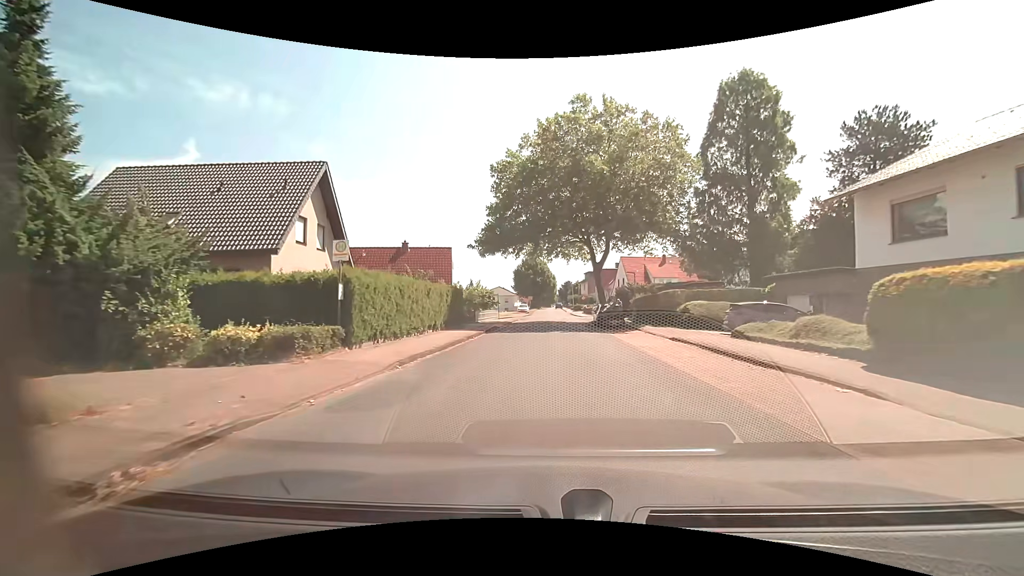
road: residential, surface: asphalt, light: Day
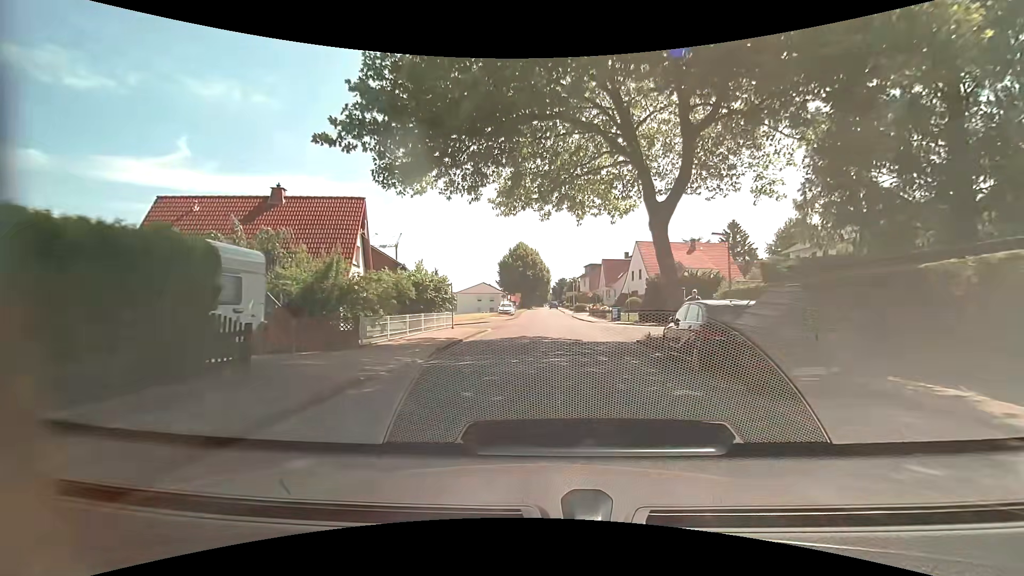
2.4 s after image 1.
(+0.1, +22.9) m; +1°
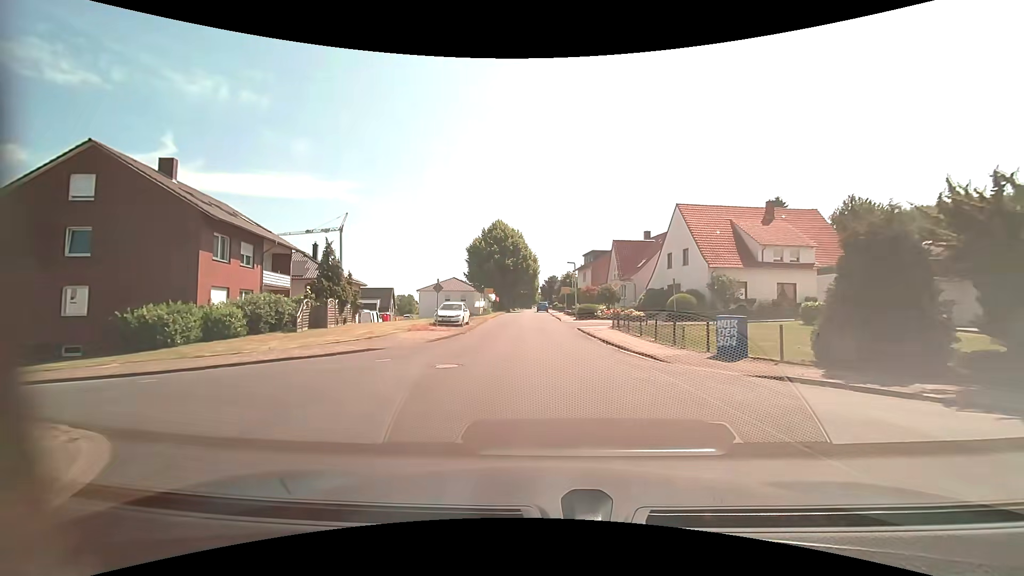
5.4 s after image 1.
(+0.5, +28.4) m; +2°
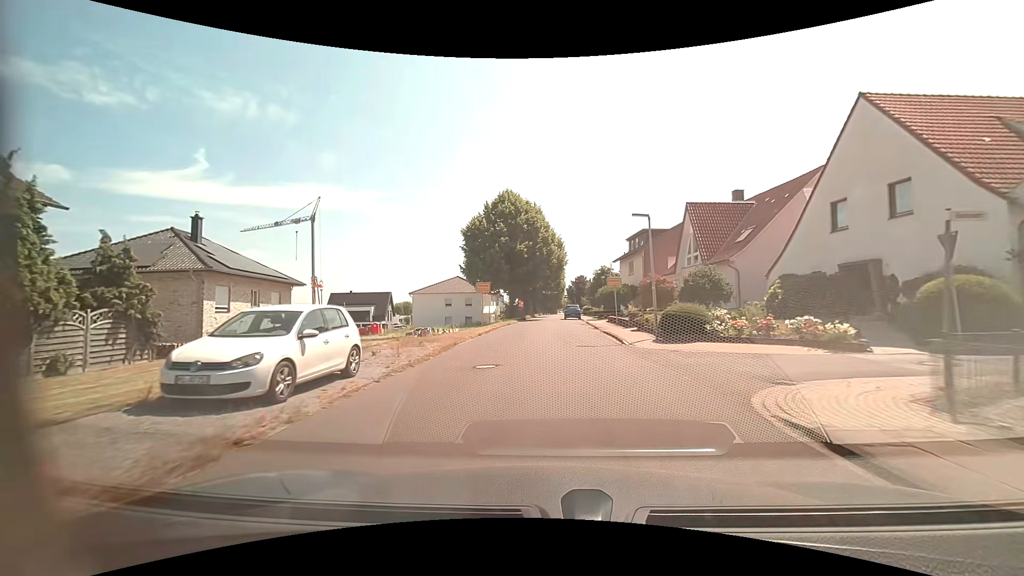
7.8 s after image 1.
(-0.6, +22.9) m; -3°
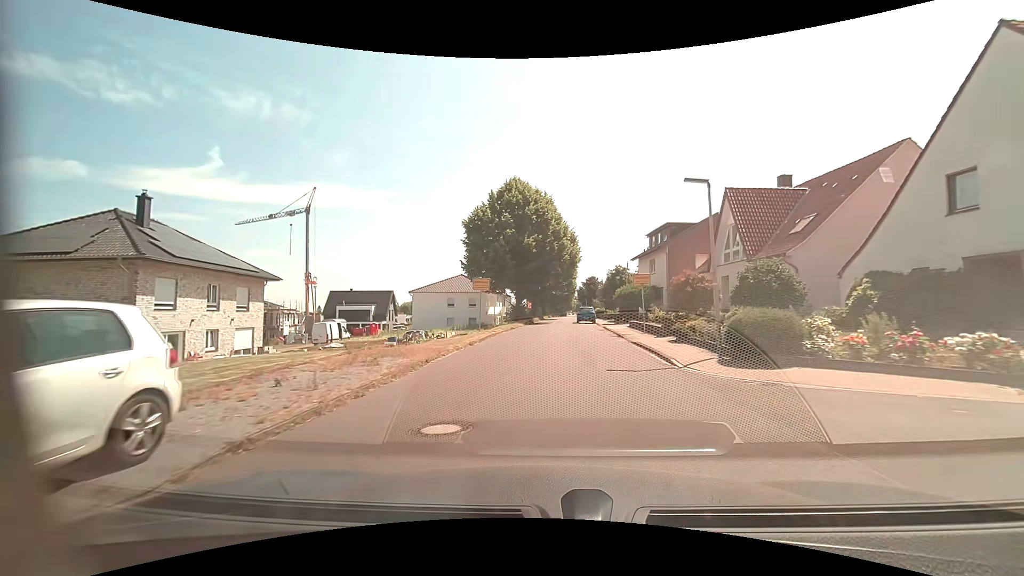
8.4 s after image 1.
(-0.1, +5.7) m; -1°
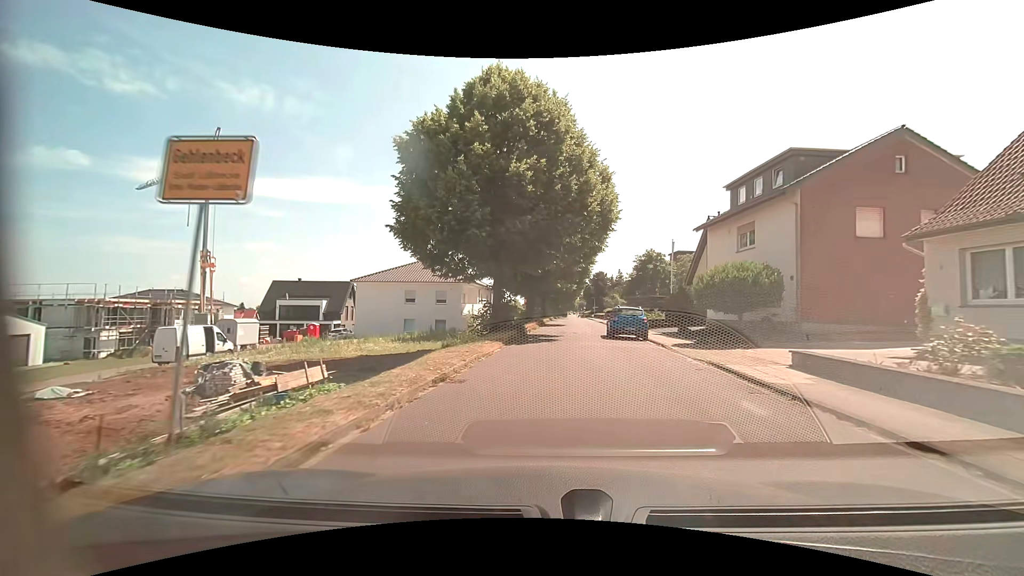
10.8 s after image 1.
(-0.2, +22.7) m; 0°
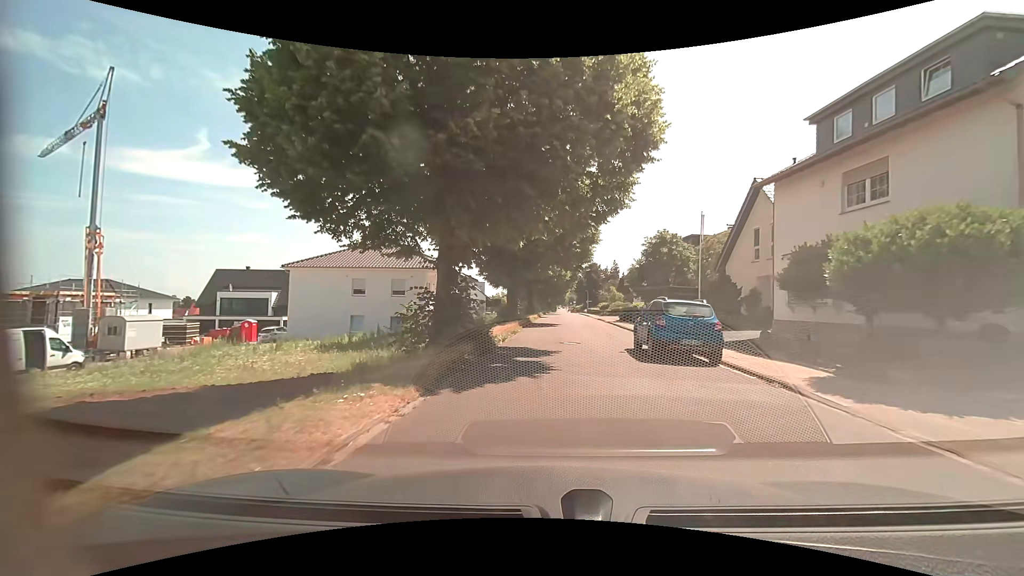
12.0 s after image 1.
(+0.1, +11.1) m; +1°
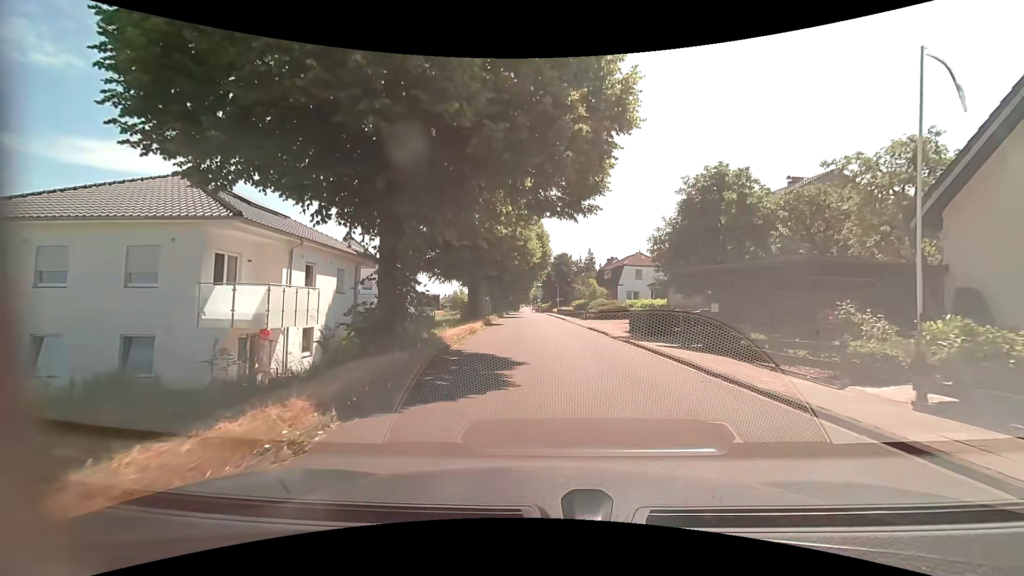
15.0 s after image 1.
(+0.7, +21.7) m; +5°
(0, +10) (+1, +20) (0, +30) (0, +40) (0, +50) (-1, +60) (-2, +70) (-2, +80) (-3, +90) (-4, +100) m
